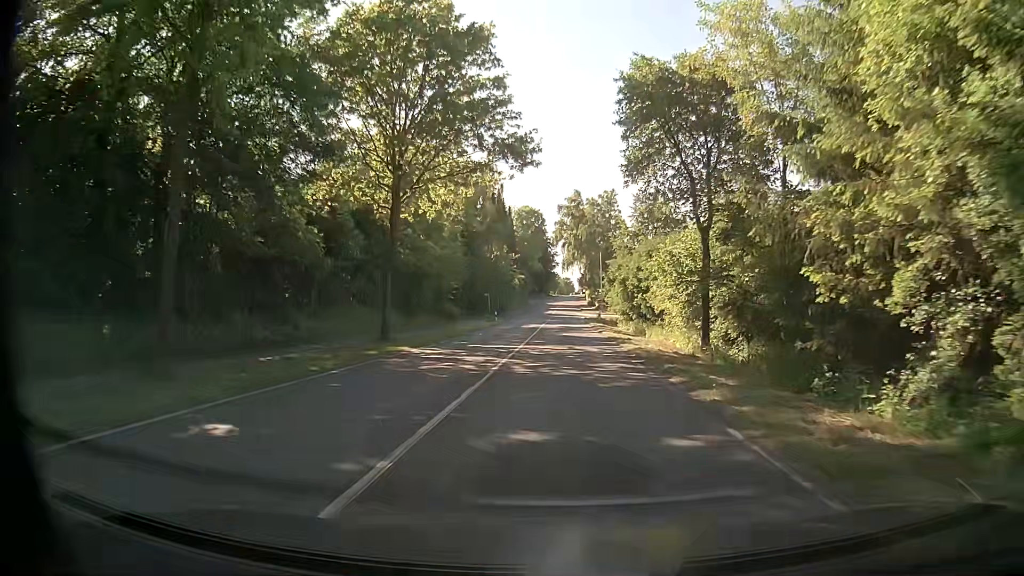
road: tertiary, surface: asphalt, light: Day
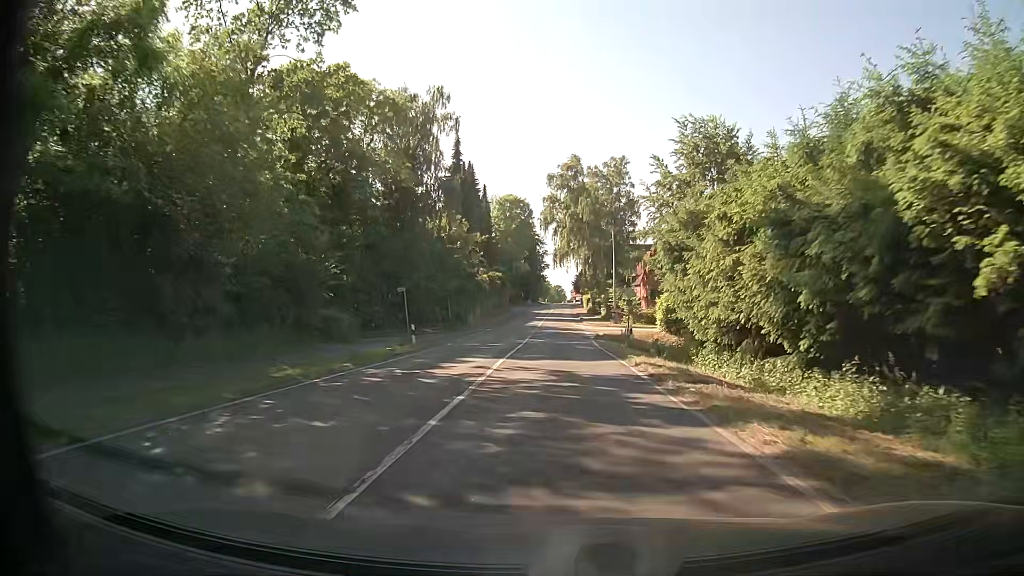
(+0.3, +31.9) m; +1°
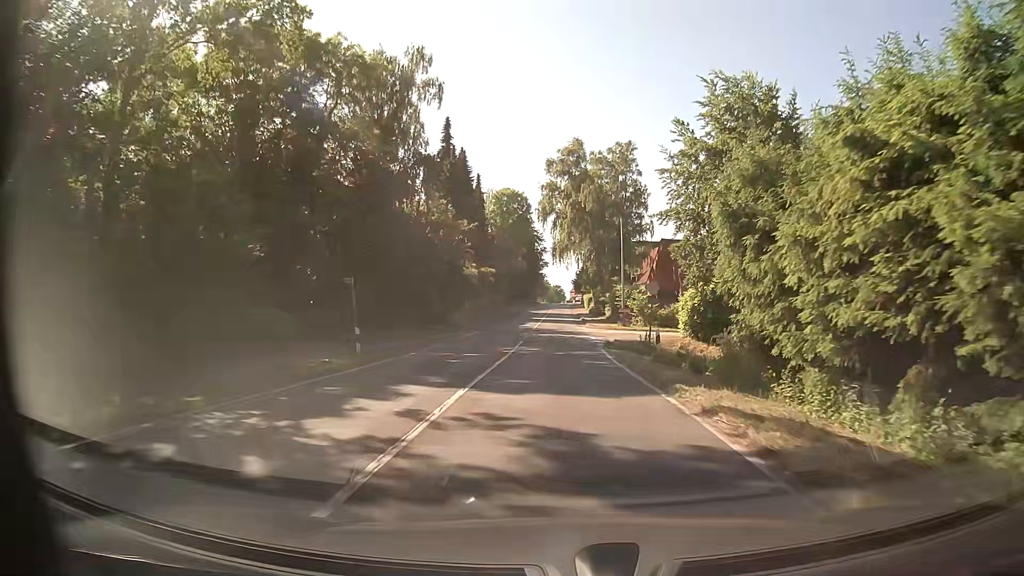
(0.0, +8.0) m; +1°
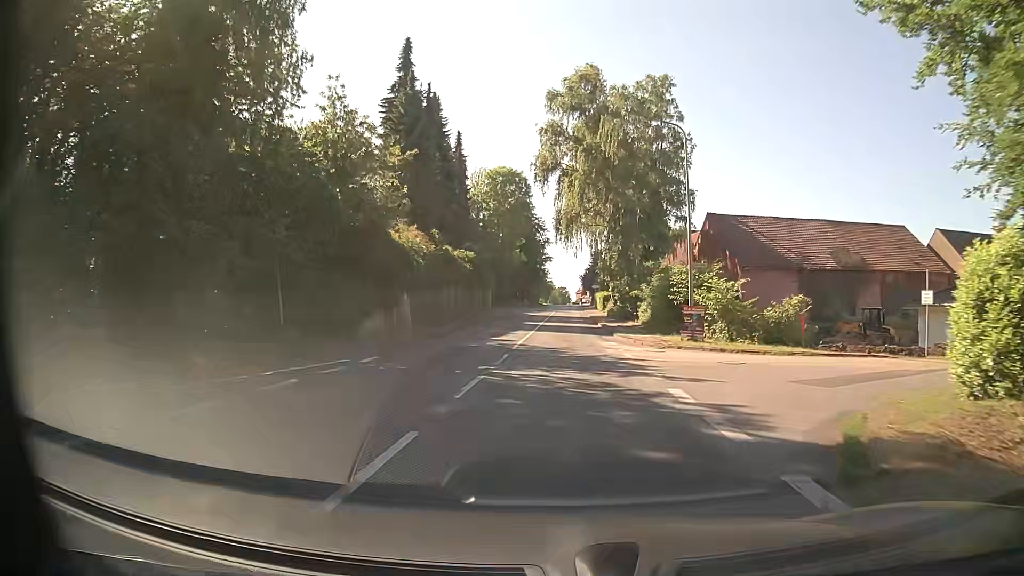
(-0.2, +24.0) m; -1°
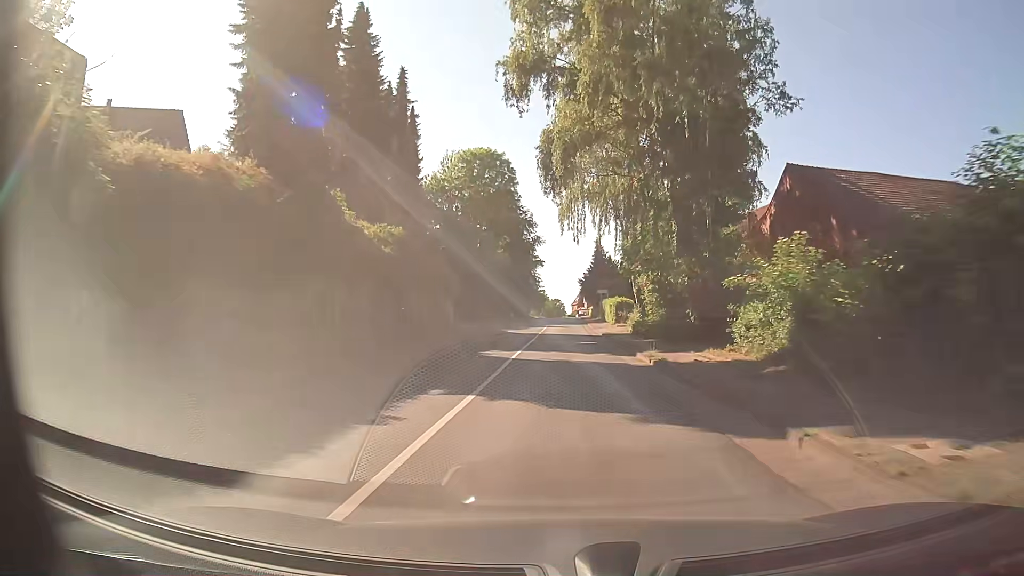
(+0.1, +23.9) m; +1°
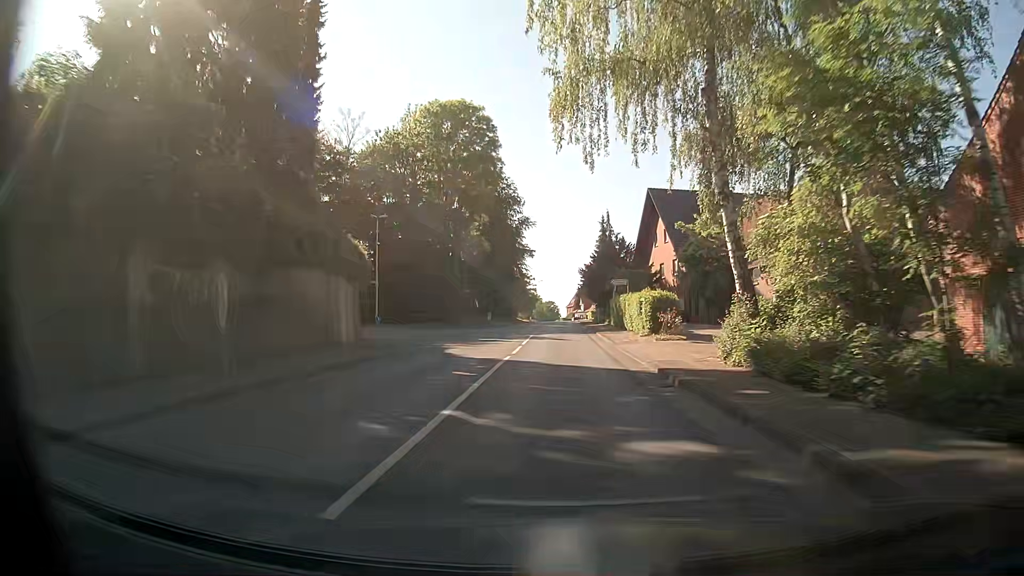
(-0.1, +23.8) m; -1°
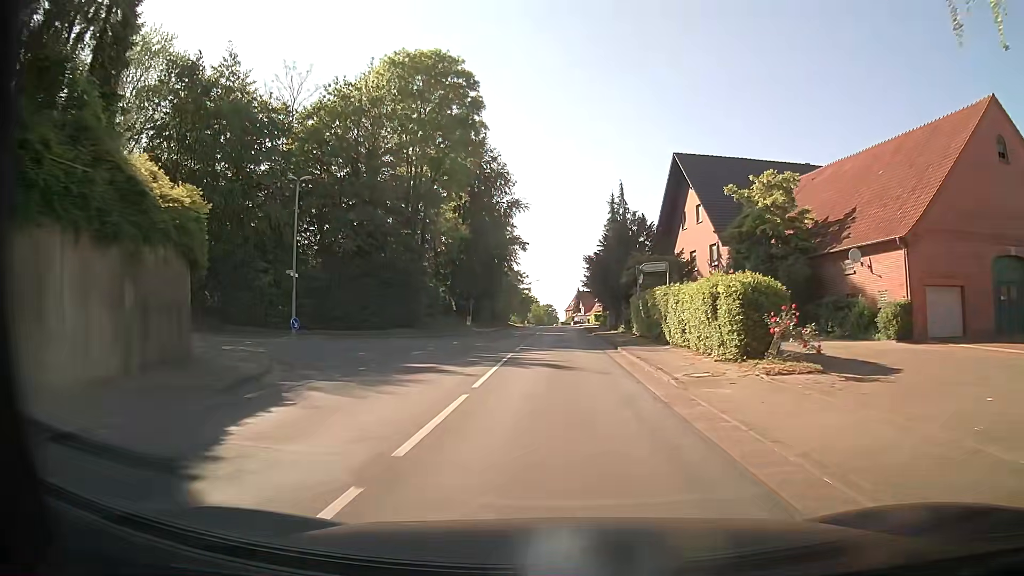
(+0.2, +15.9) m; +1°
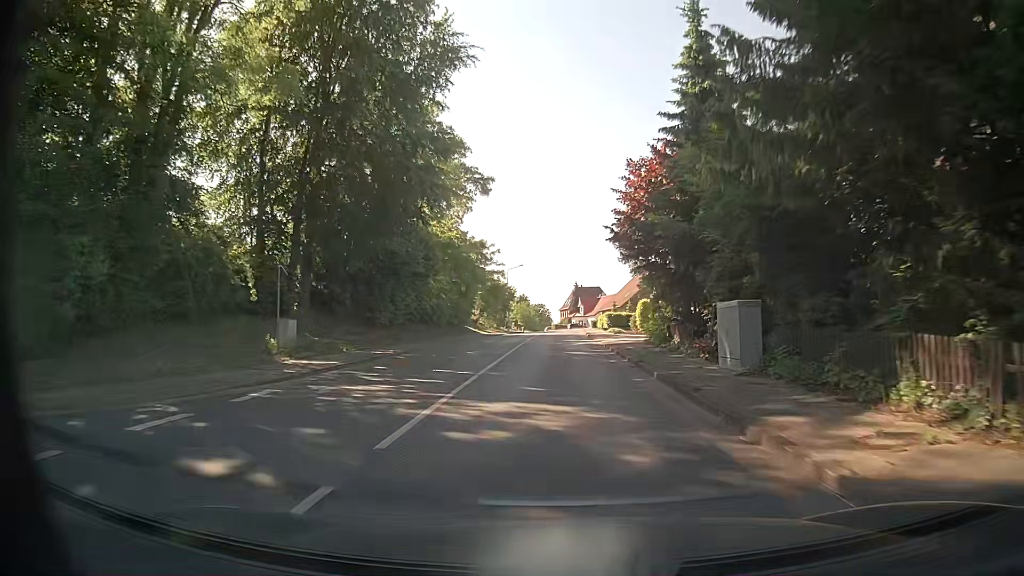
(+0.1, +39.9) m; +1°
(0, +10) (0, +20) (0, +30) (0, +40) (0, +50) (0, +60) (0, +70) (0, +80) (0, +90) (0, +100) m
